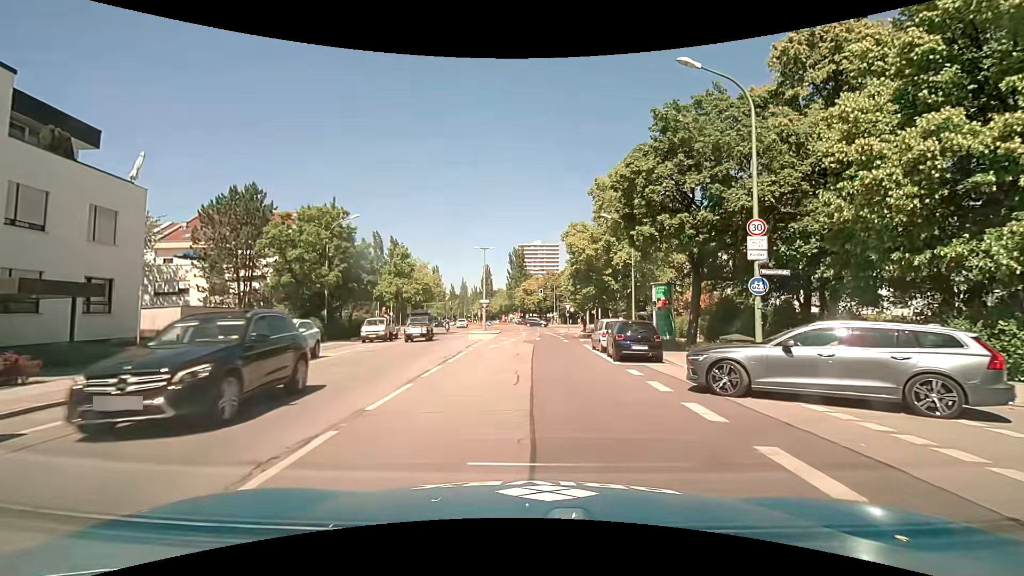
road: secondary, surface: asphalt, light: Day
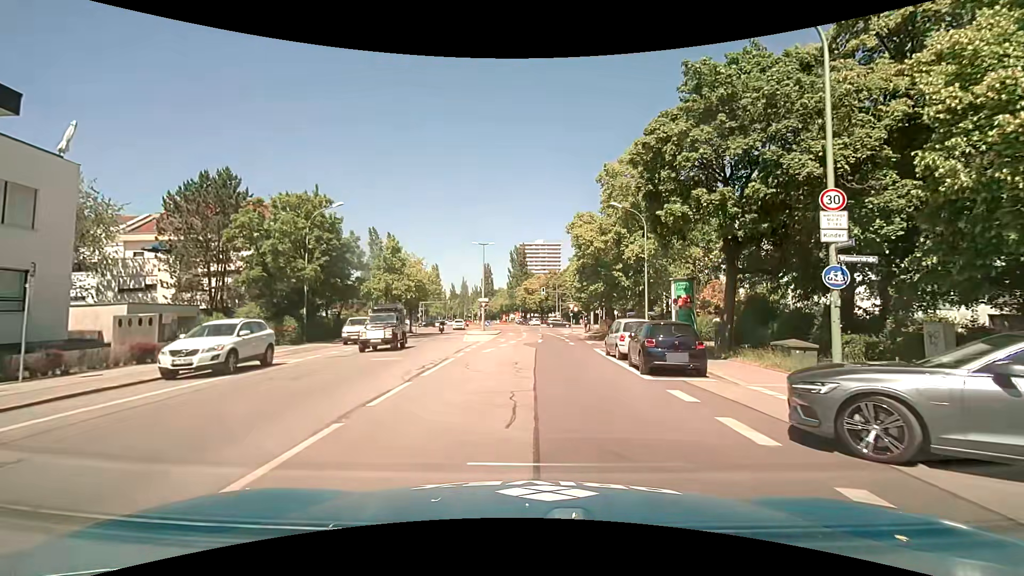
(+0.1, +4.1) m; +1°
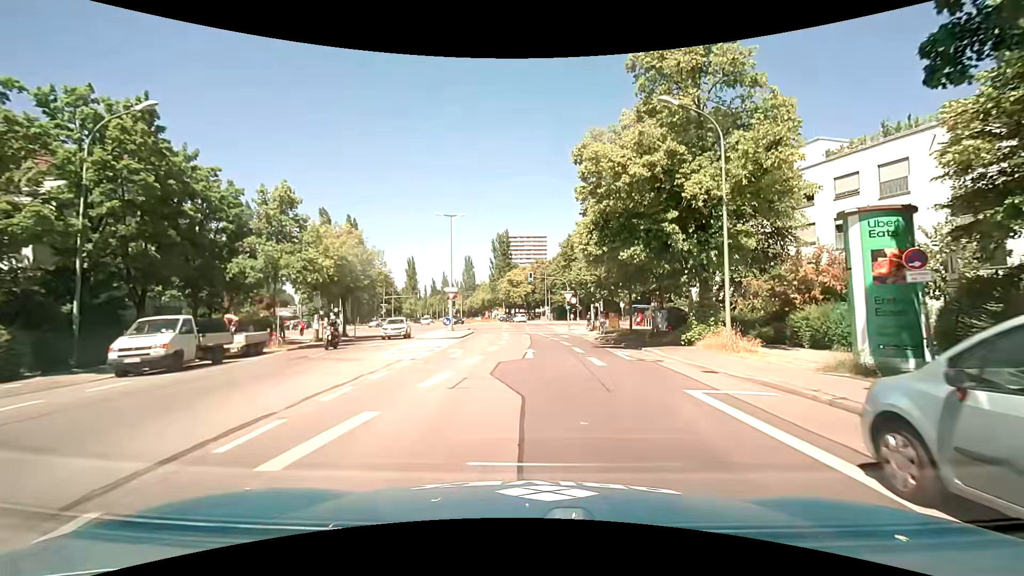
(+0.3, +17.8) m; +3°
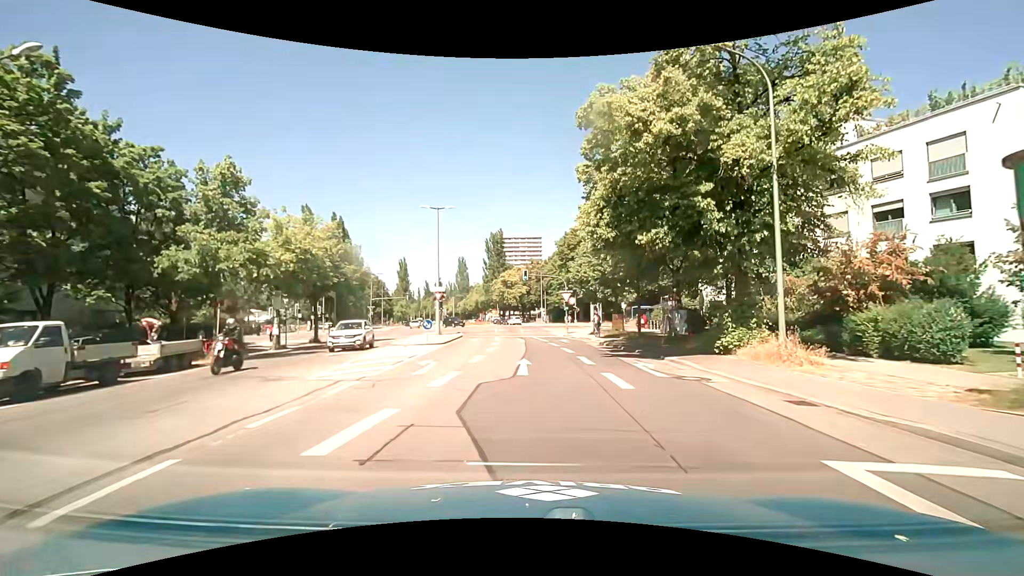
(0.0, +4.7) m; 0°
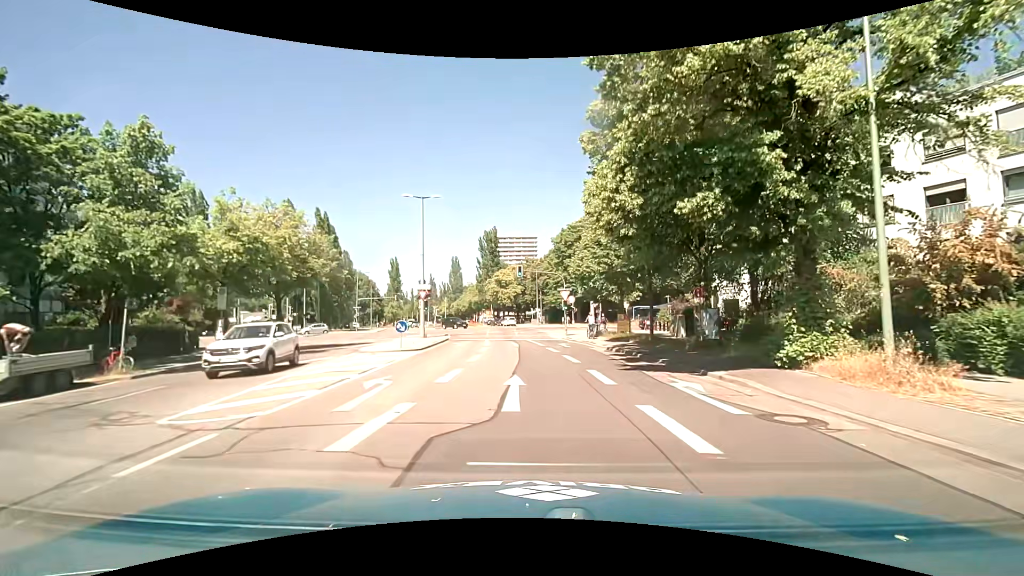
(0.0, +4.8) m; +1°
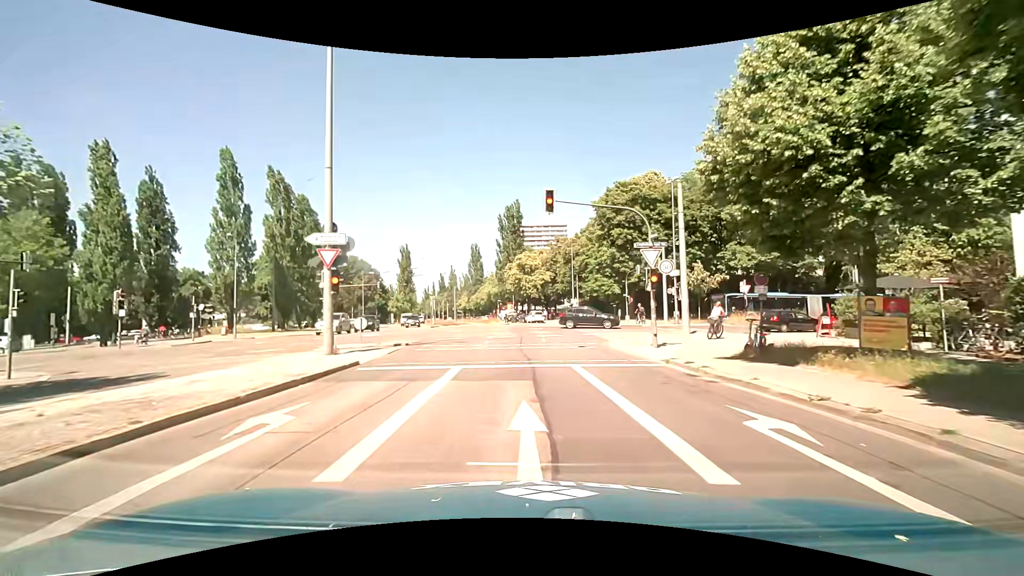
(-0.4, +24.8) m; -3°
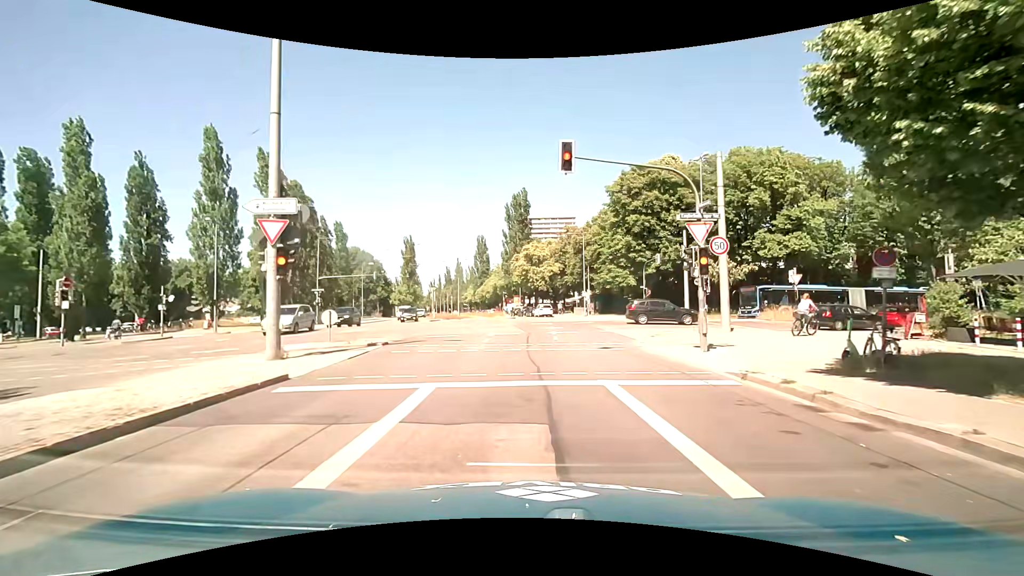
(0.0, +4.5) m; -1°
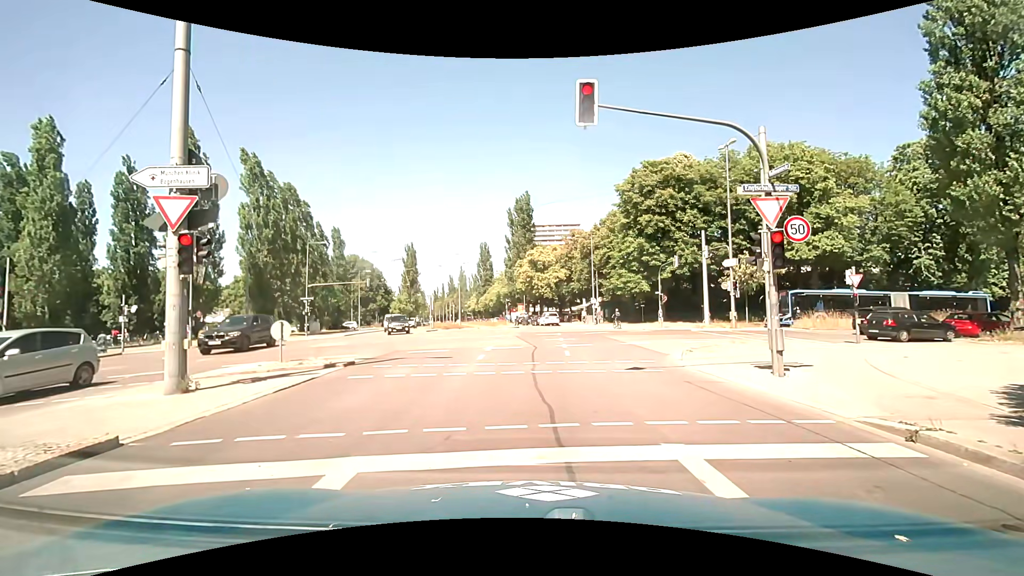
(0.0, +3.7) m; 0°
(0, +10) (0, +20) (0, +30) (0, +40) (+1, +50) (0, +60) (-2, +70) (-3, +80) (-5, +90) (-7, +99) m
